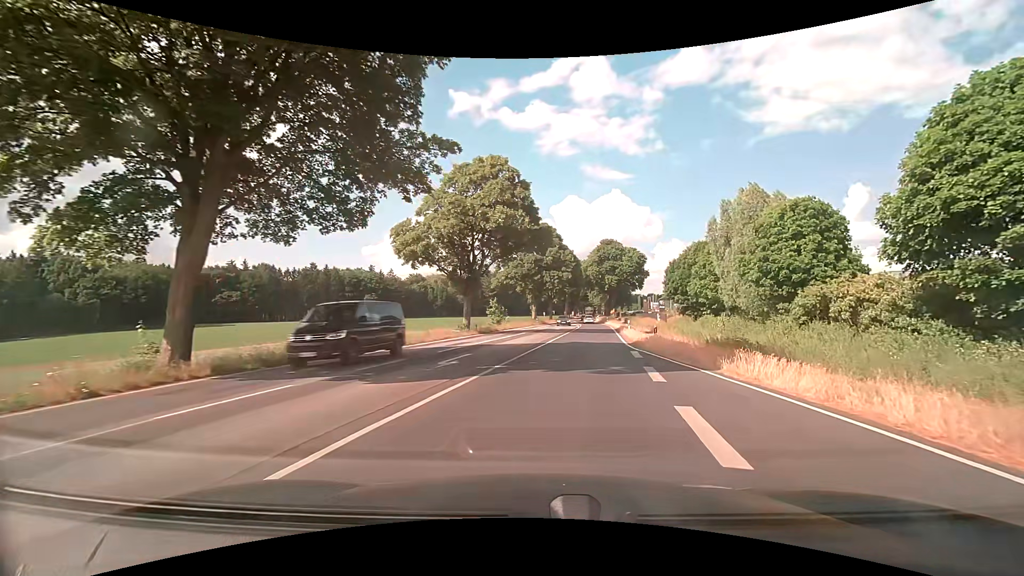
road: primary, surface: asphalt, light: Day
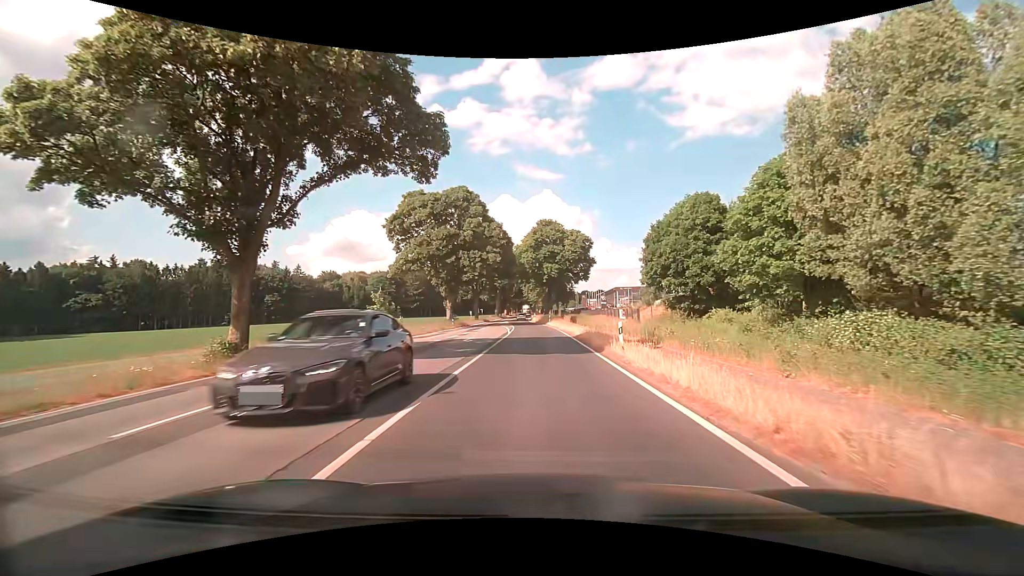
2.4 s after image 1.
(+2.5, +24.9) m; +9°
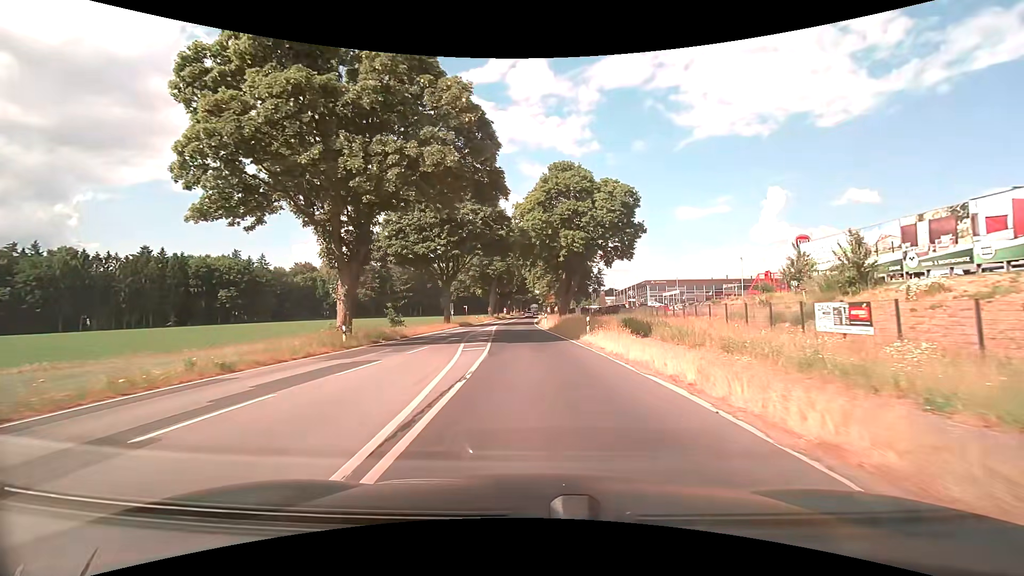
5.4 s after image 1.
(-0.6, +37.3) m; -1°
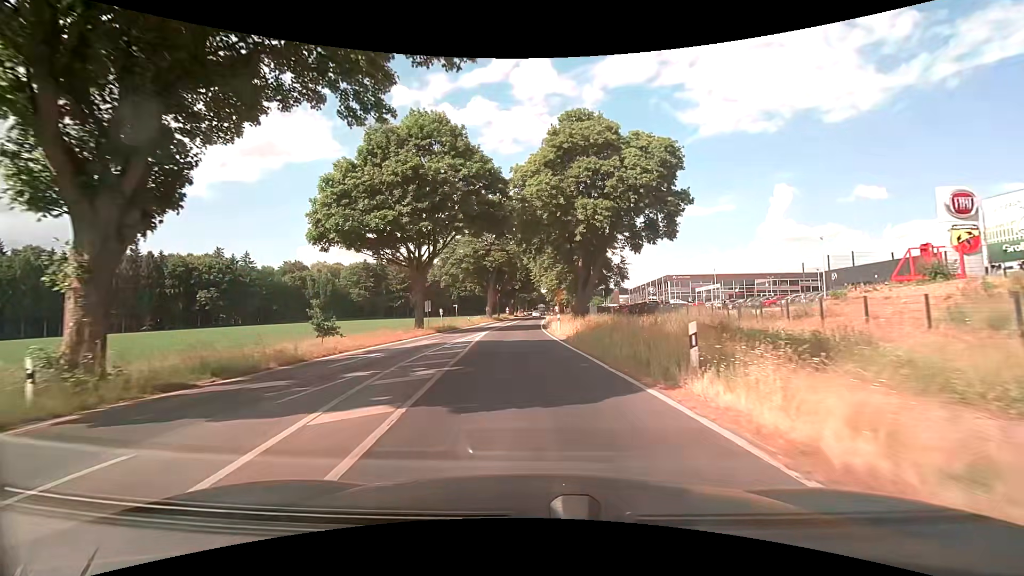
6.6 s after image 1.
(0.0, +15.6) m; 0°
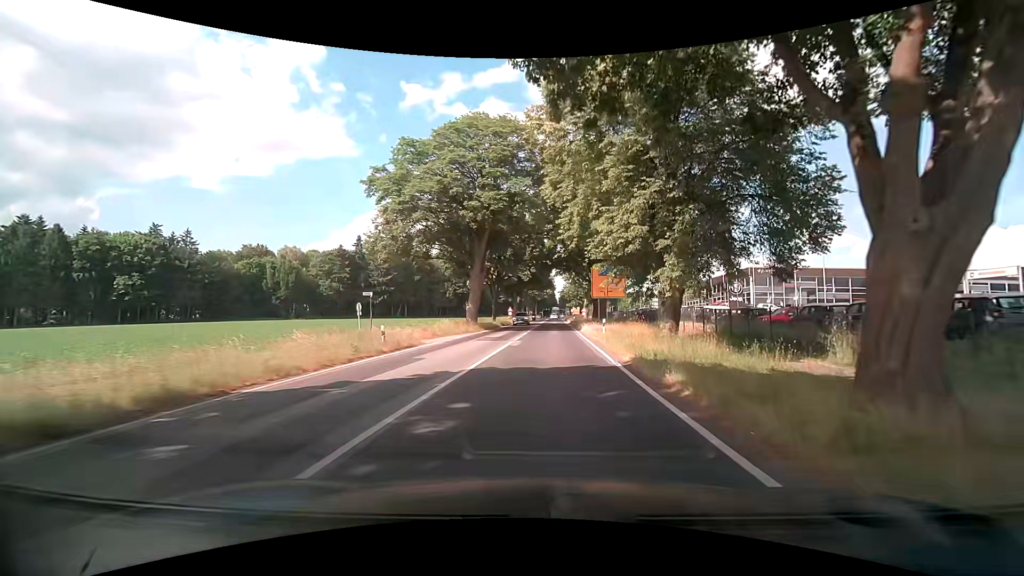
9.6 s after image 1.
(-1.4, +38.9) m; -2°
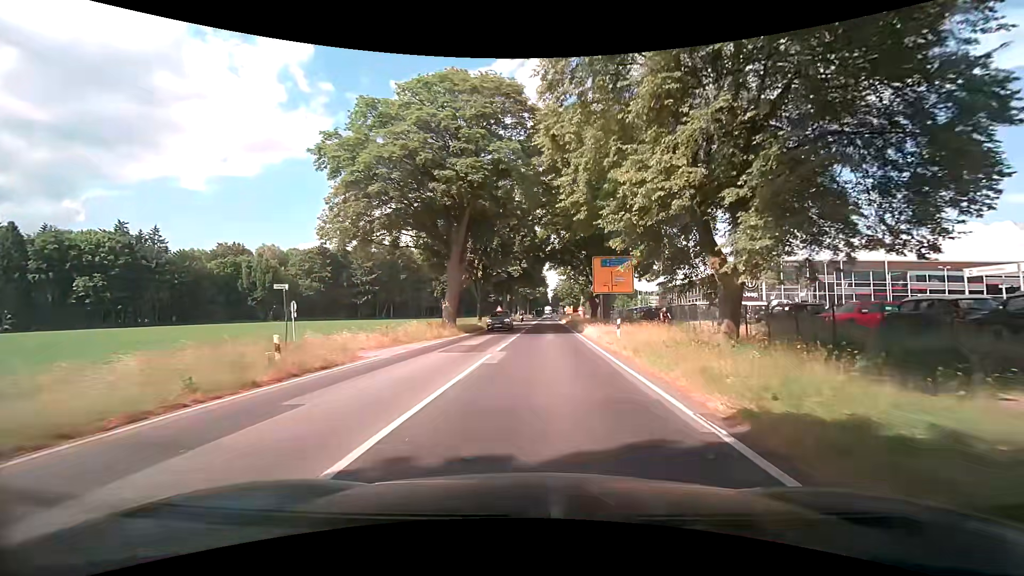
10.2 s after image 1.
(+0.1, +7.9) m; +1°
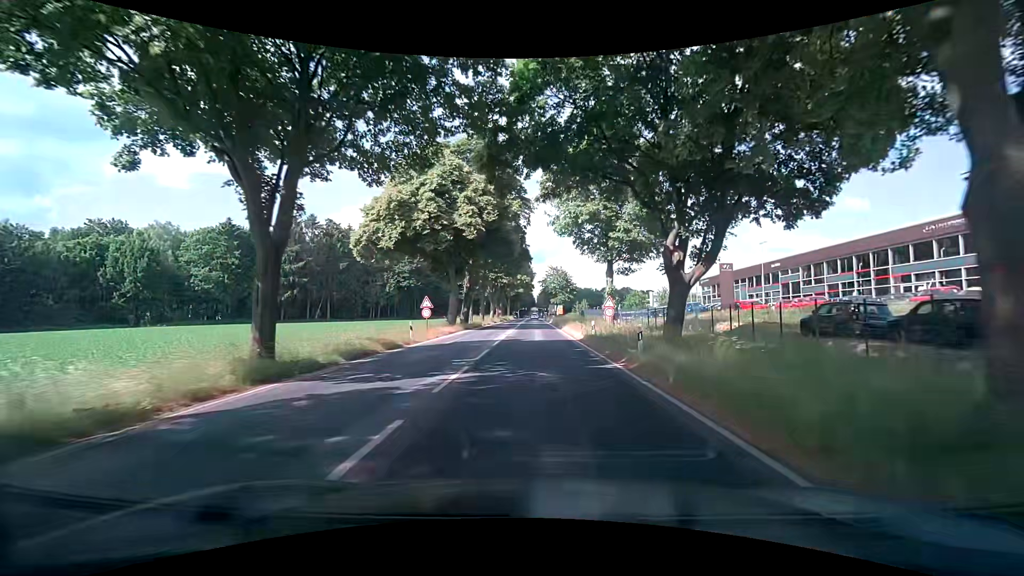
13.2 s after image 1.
(+0.9, +40.6) m; +2°
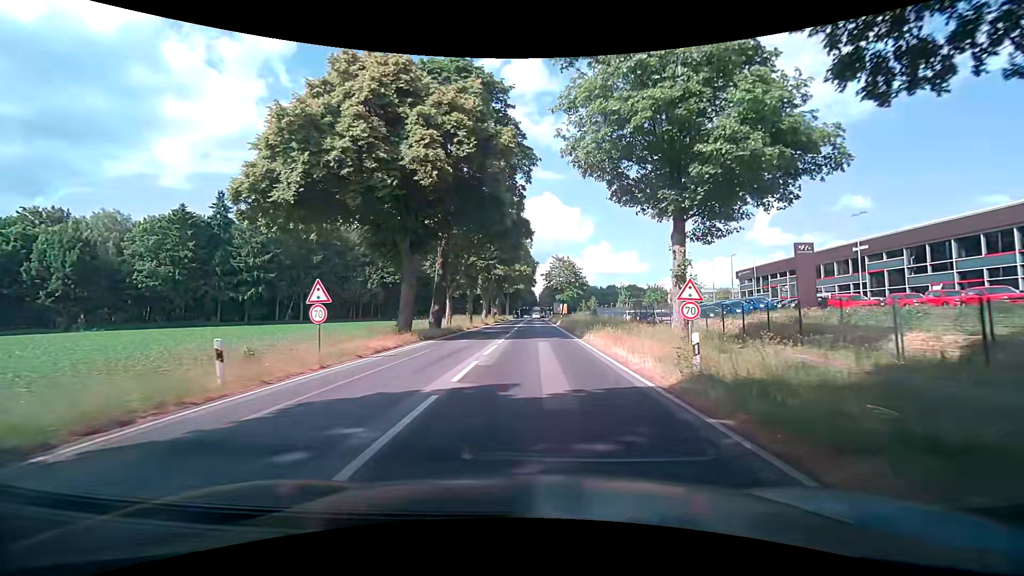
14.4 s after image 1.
(0.0, +16.5) m; -1°
(0, +10) (0, +20) (0, +30) (0, +40) (0, +50) (+1, +60) (+1, +70) (+1, +80) (+1, +90) (+1, +100) m
